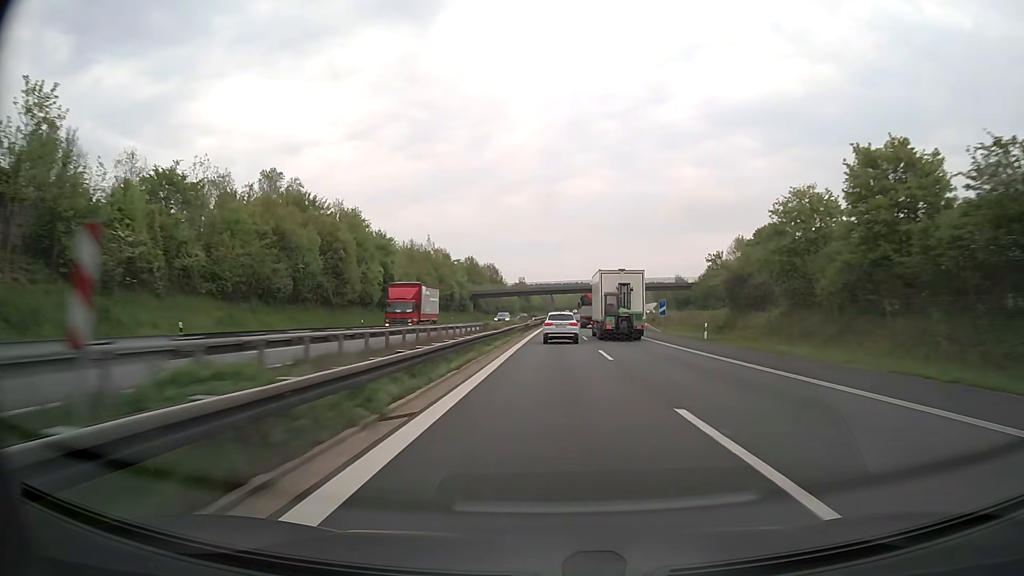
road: motorway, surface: asphalt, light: Day
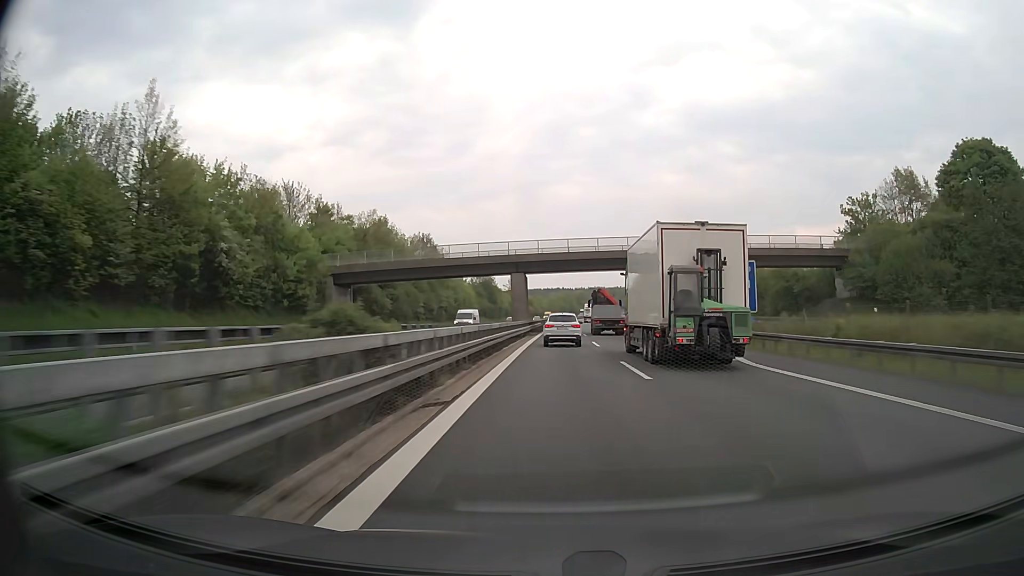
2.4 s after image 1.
(+1.1, +79.1) m; +2°
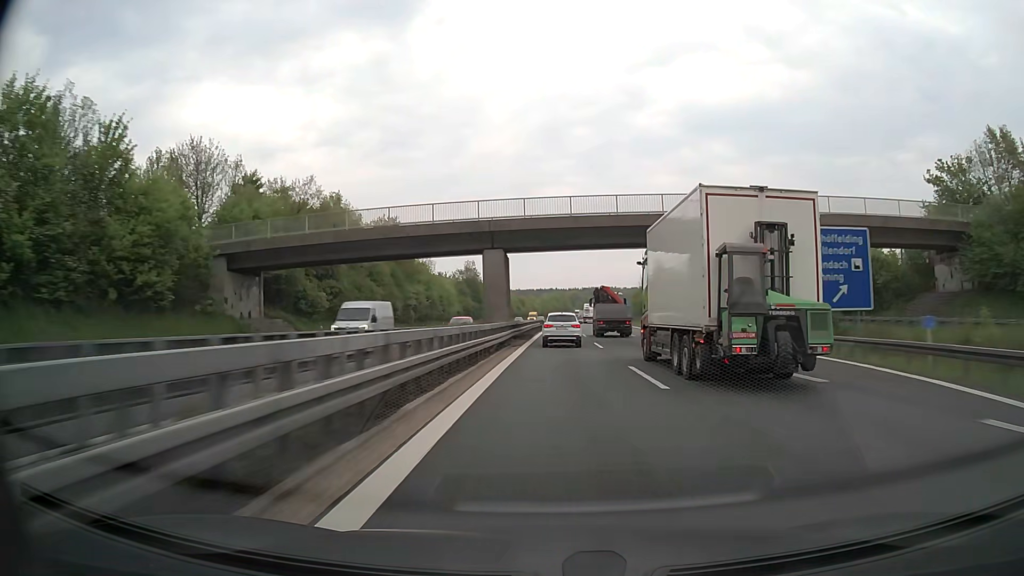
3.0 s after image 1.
(+0.1, +20.1) m; +1°
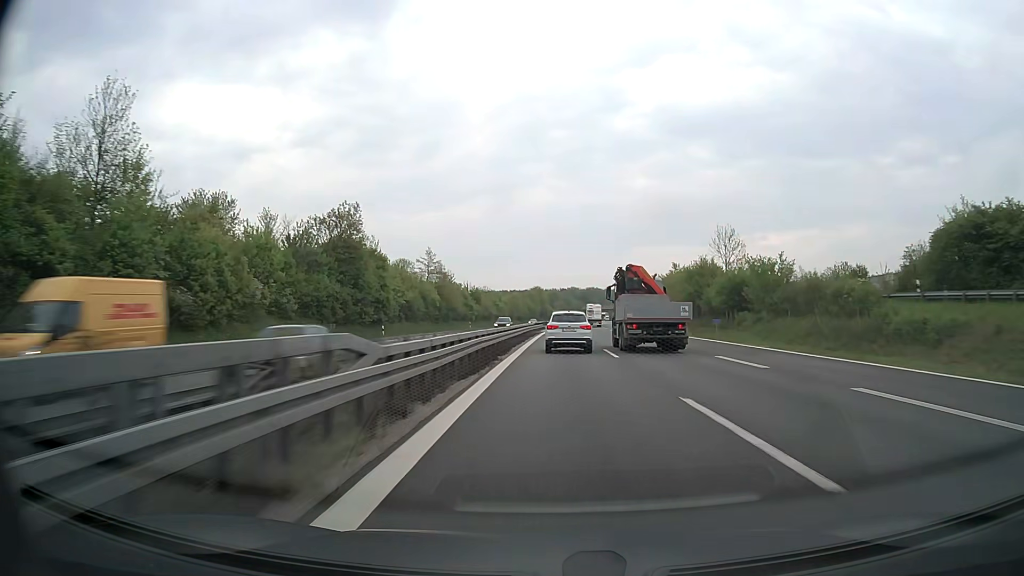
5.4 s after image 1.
(+1.3, +79.7) m; +2°
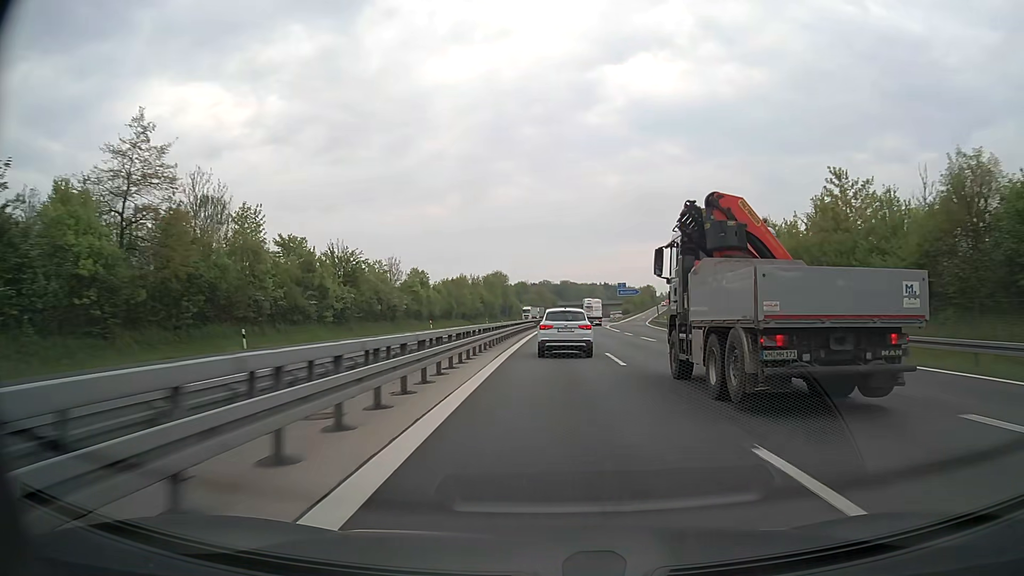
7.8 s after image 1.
(+1.4, +76.3) m; +2°
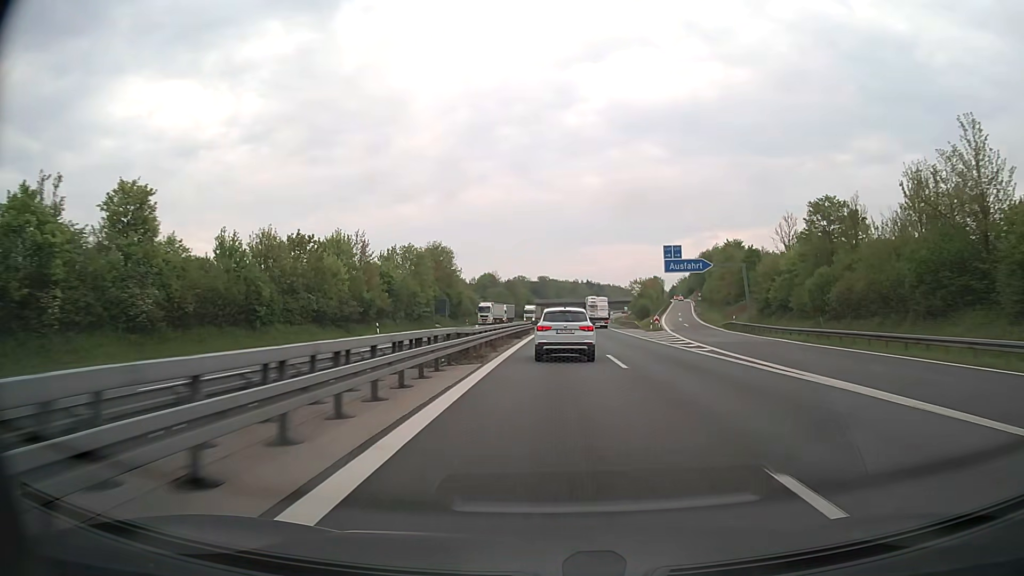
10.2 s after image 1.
(+1.0, +73.0) m; +2°
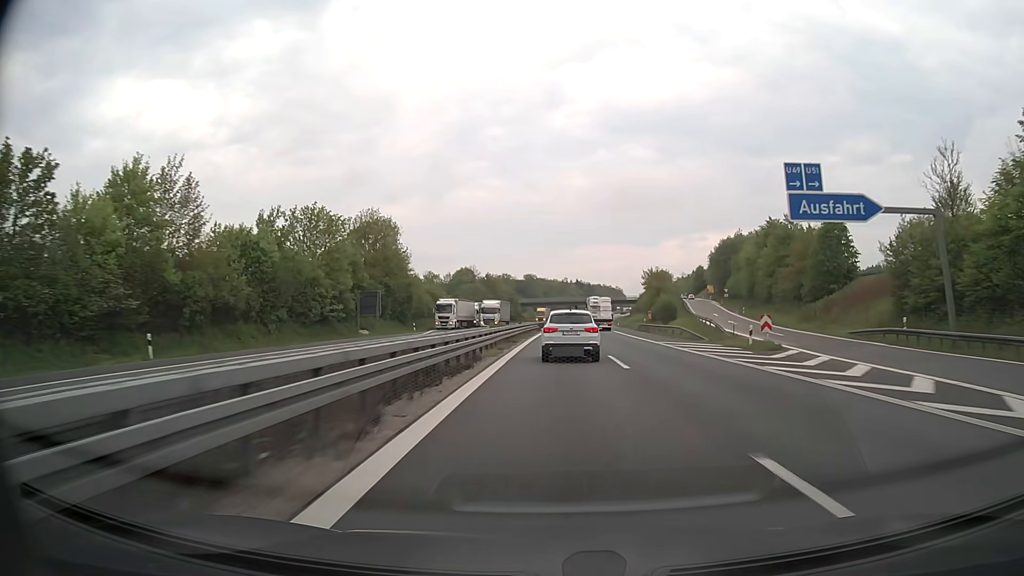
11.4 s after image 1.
(+0.2, +35.3) m; +1°
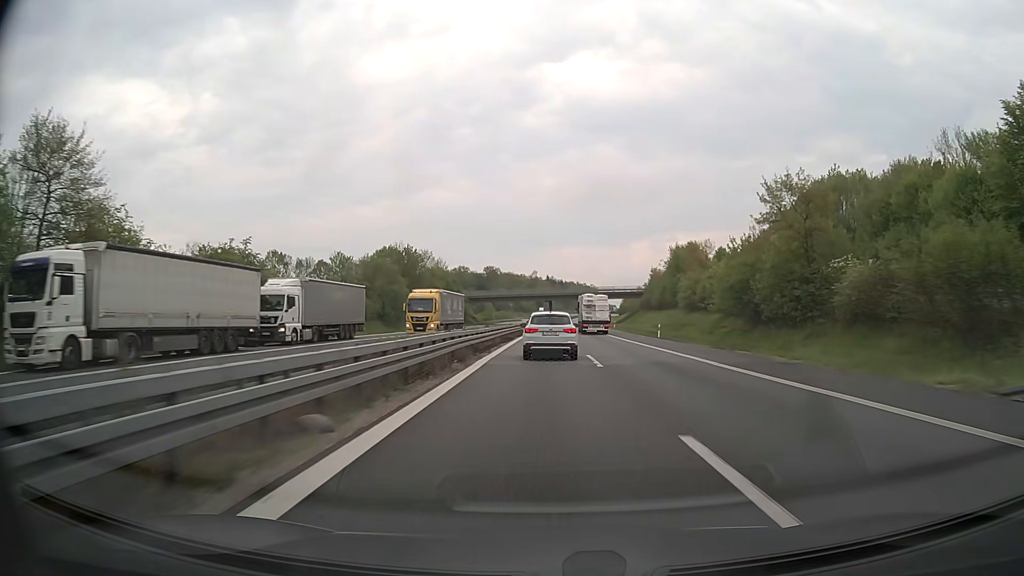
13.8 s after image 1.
(+1.8, +70.9) m; +3°
(0, +10) (0, +20) (0, +30) (0, +40) (0, +50) (+1, +60) (+1, +70) (+1, +80) (+1, +90) (+2, +100) m
